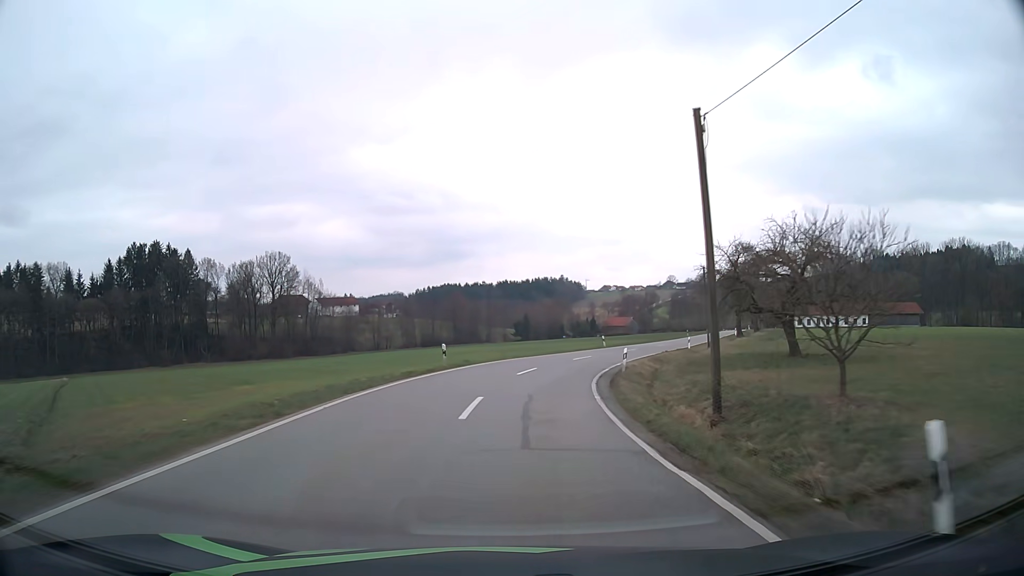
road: tertiary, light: Day
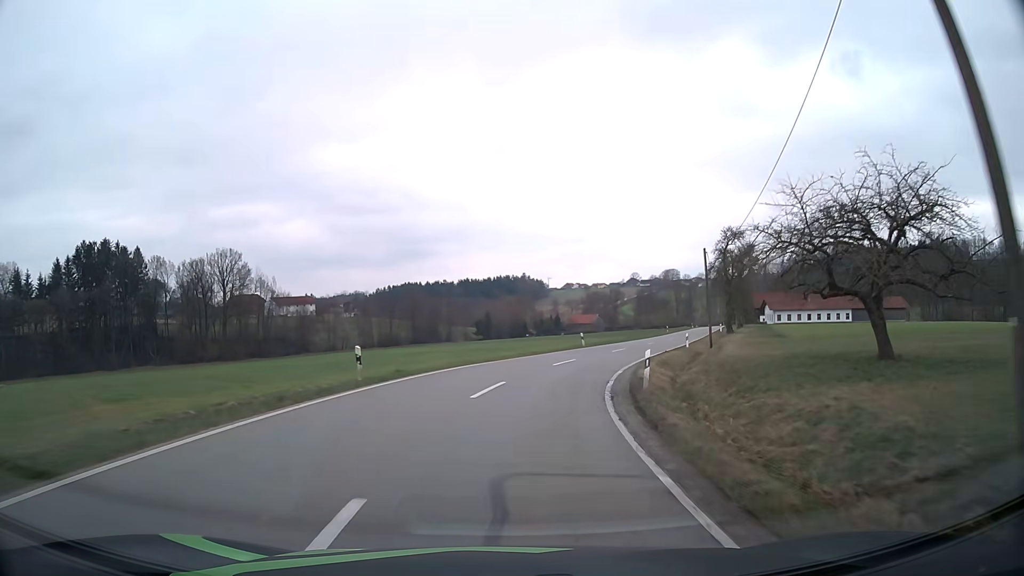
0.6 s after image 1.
(+0.2, +10.0) m; +3°
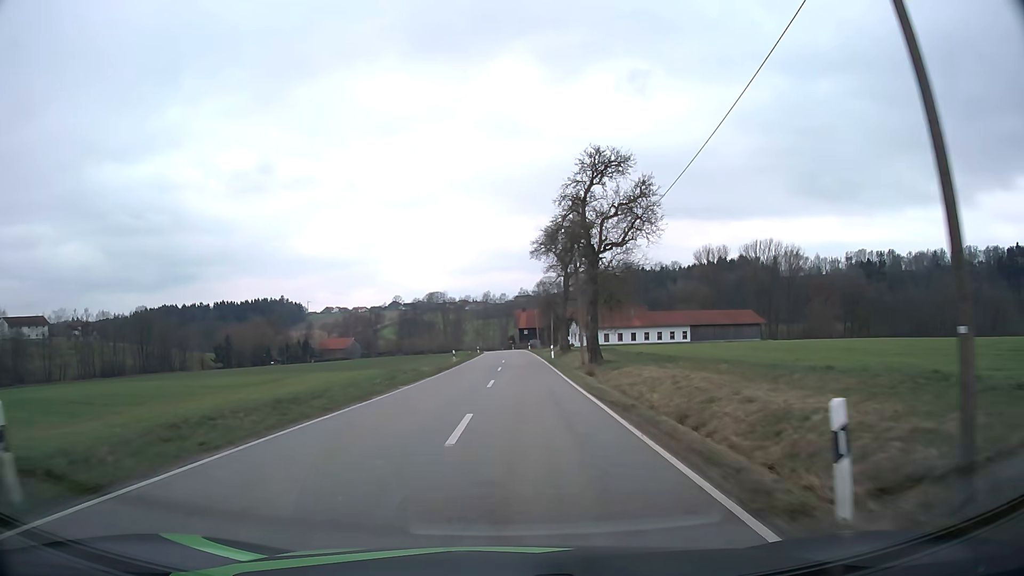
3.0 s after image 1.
(+7.4, +39.7) m; +21°
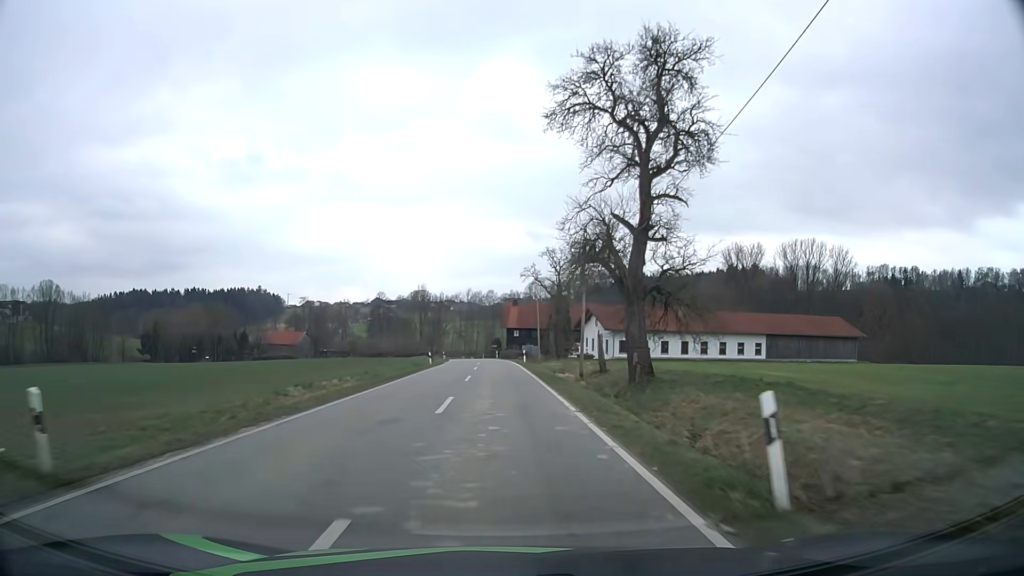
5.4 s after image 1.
(+0.8, +44.5) m; +1°
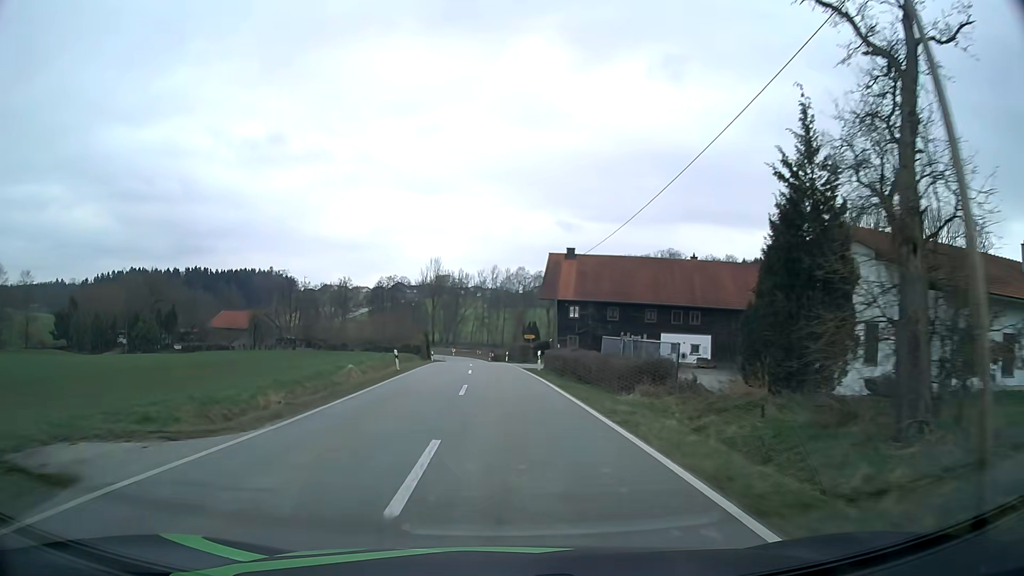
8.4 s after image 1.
(-1.4, +56.0) m; -2°
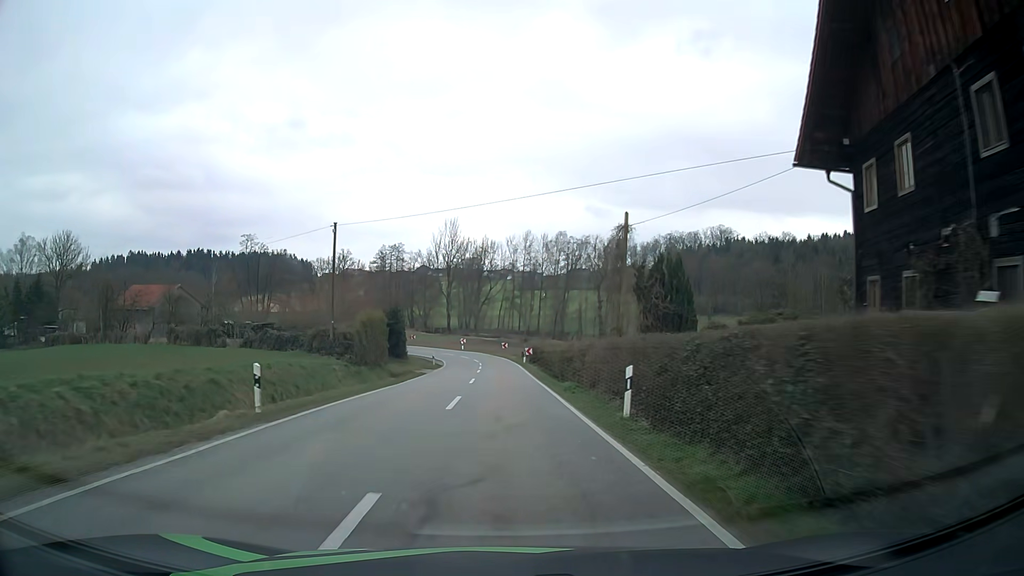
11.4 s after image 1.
(-1.4, +51.0) m; -2°
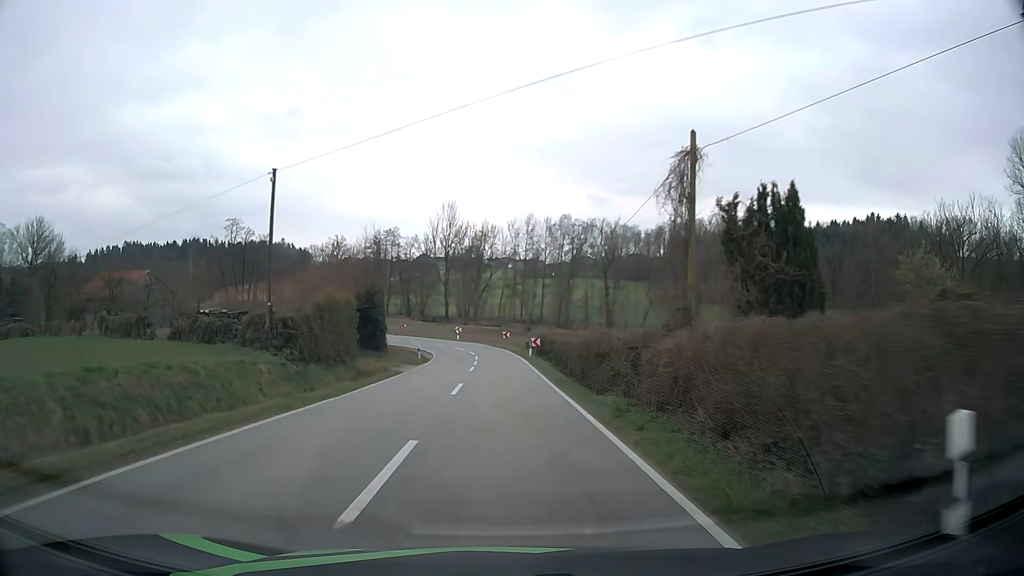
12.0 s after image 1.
(-0.1, +9.3) m; 0°
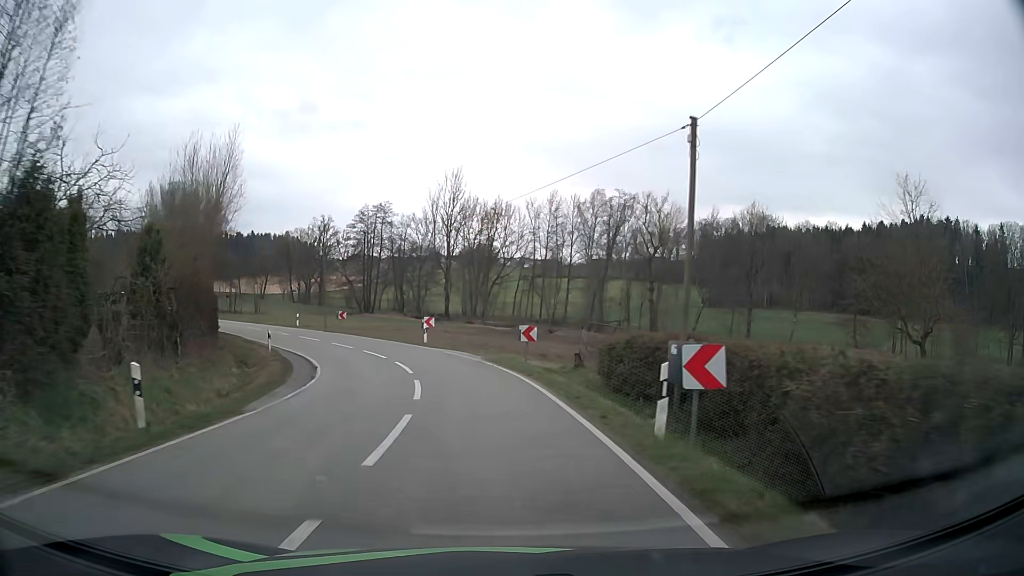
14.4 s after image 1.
(-0.1, +33.6) m; -1°
(0, +10) (-2, +20) (-5, +29) (-9, +38) (-15, +46) (-22, +54) (-29, +61) (-36, +68) (-43, +75) (-50, +82) m
